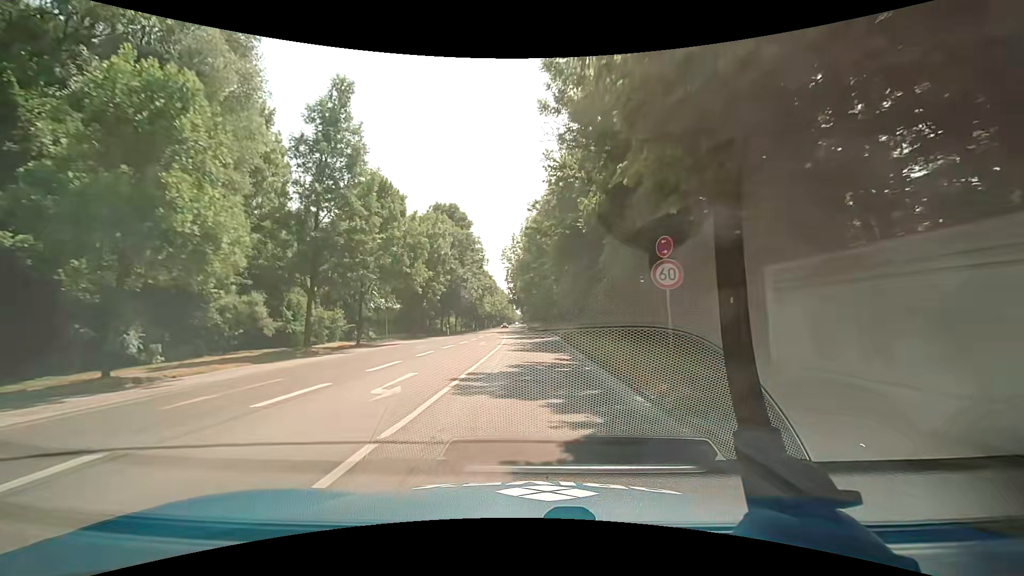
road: secondary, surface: asphalt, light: Day
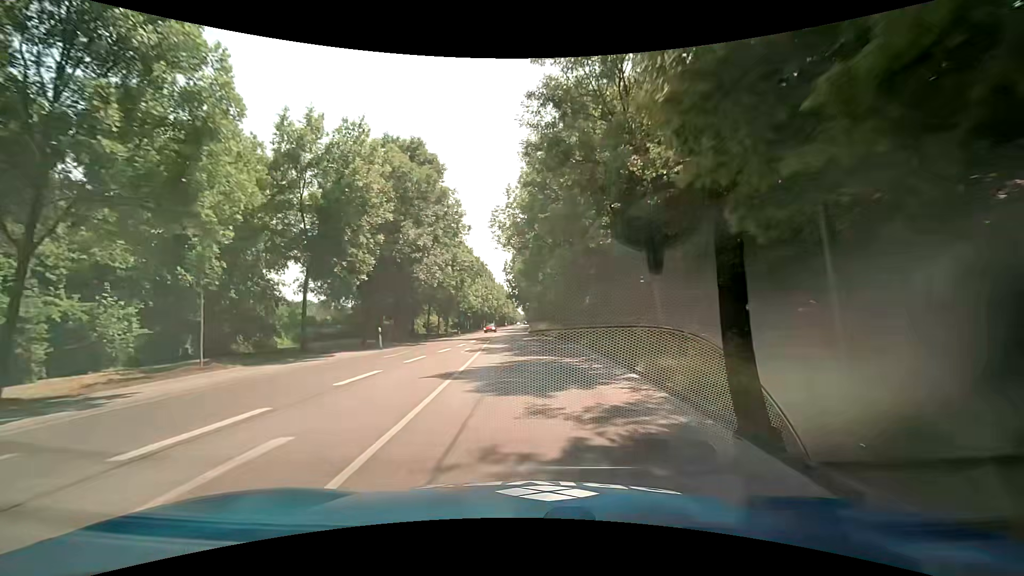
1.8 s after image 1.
(+0.3, +27.4) m; 0°
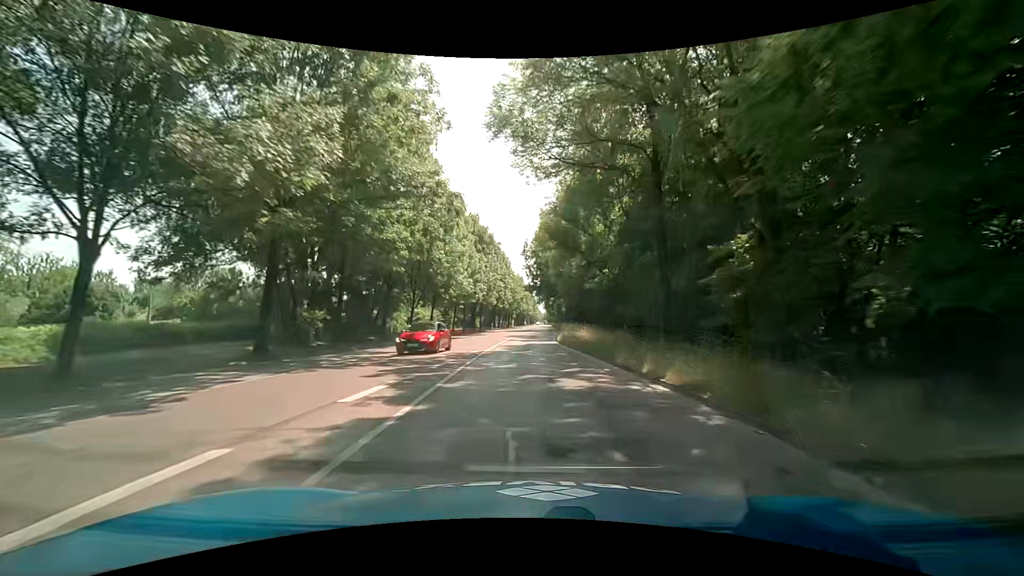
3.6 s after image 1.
(-0.4, +27.3) m; -2°
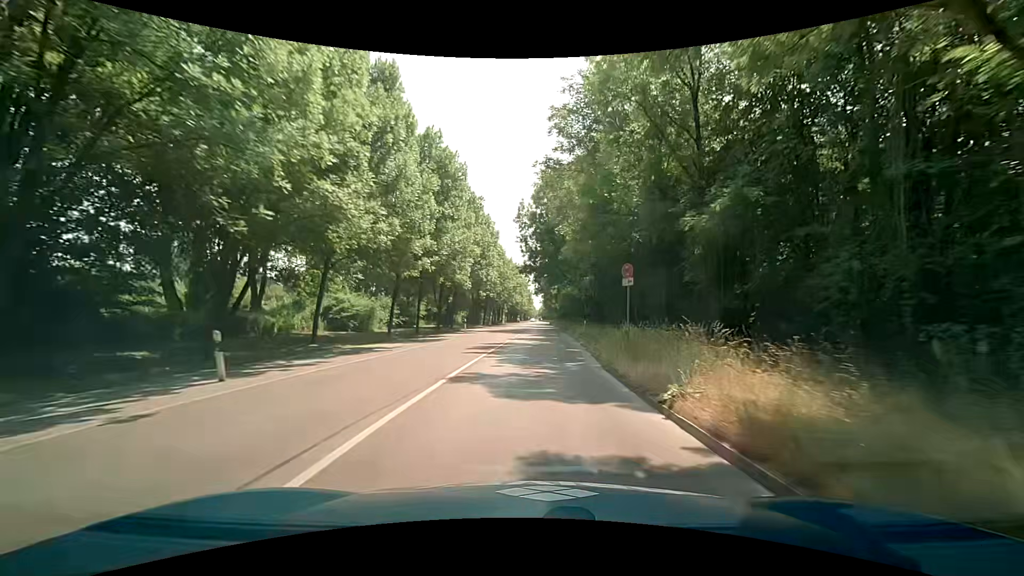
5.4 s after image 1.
(-0.2, +27.4) m; 0°
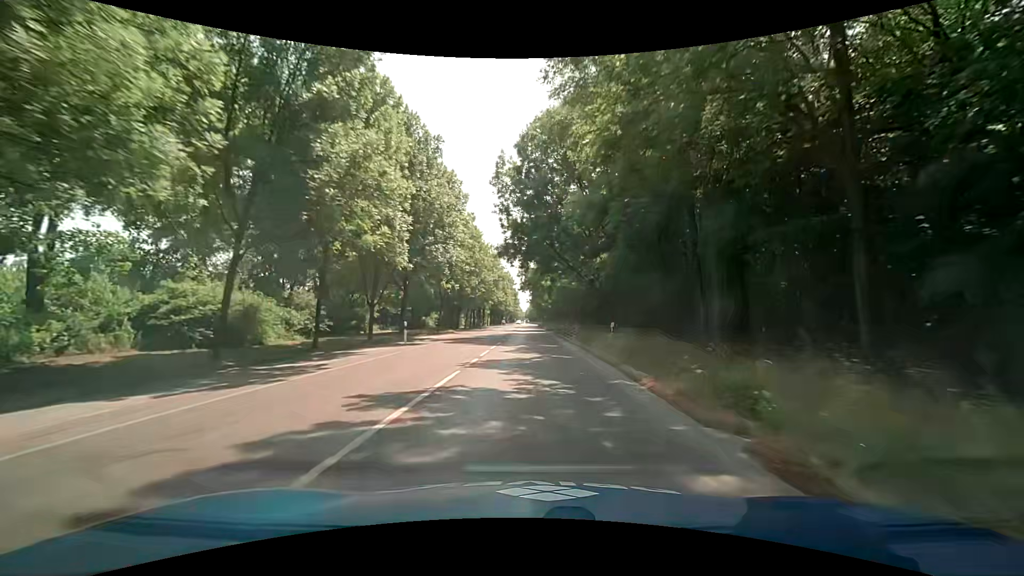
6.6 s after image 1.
(+0.5, +18.3) m; +2°
